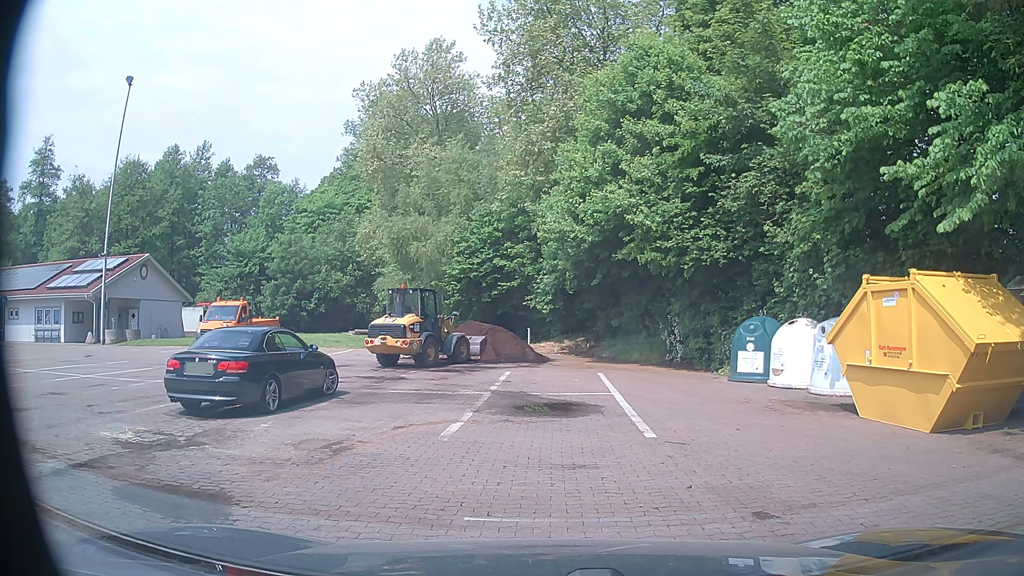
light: Day
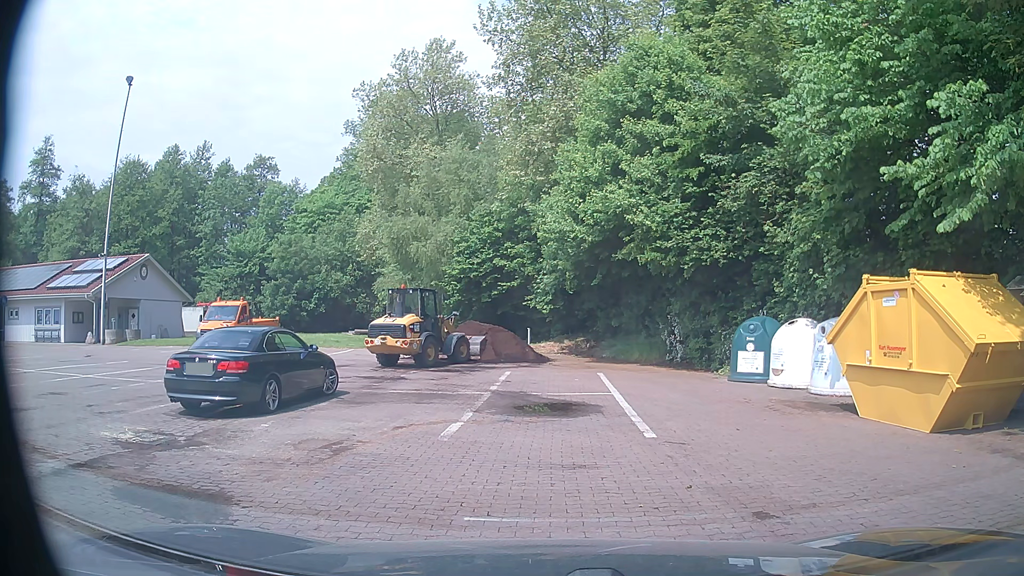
(0.0, 0.0) m; 0°
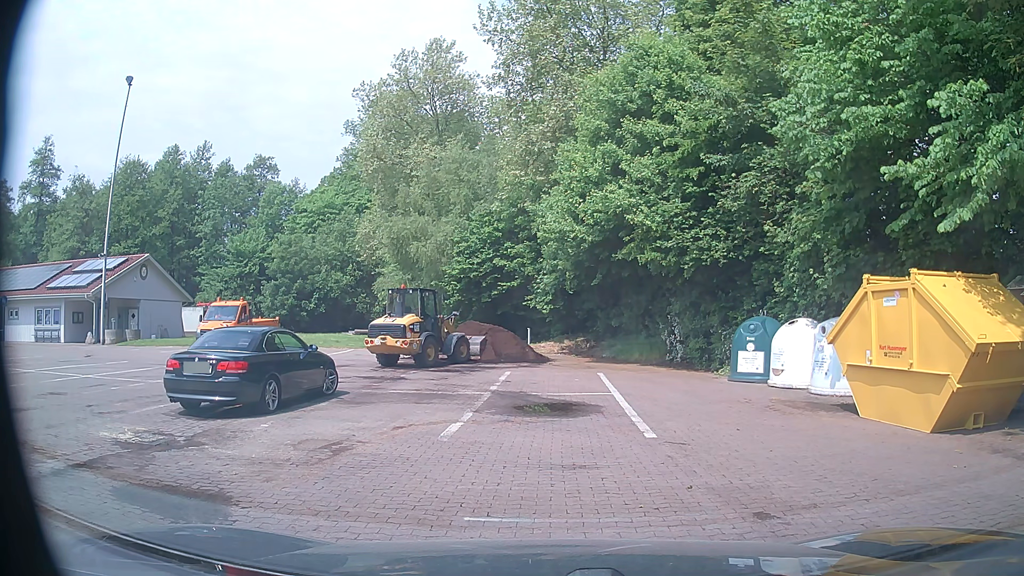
(0.0, 0.0) m; 0°
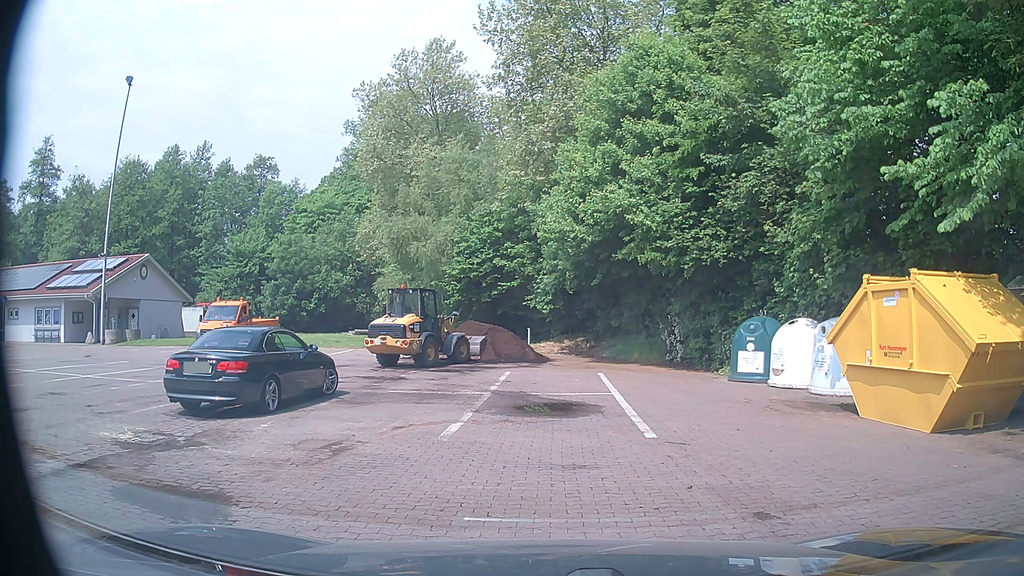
(0.0, 0.0) m; 0°
